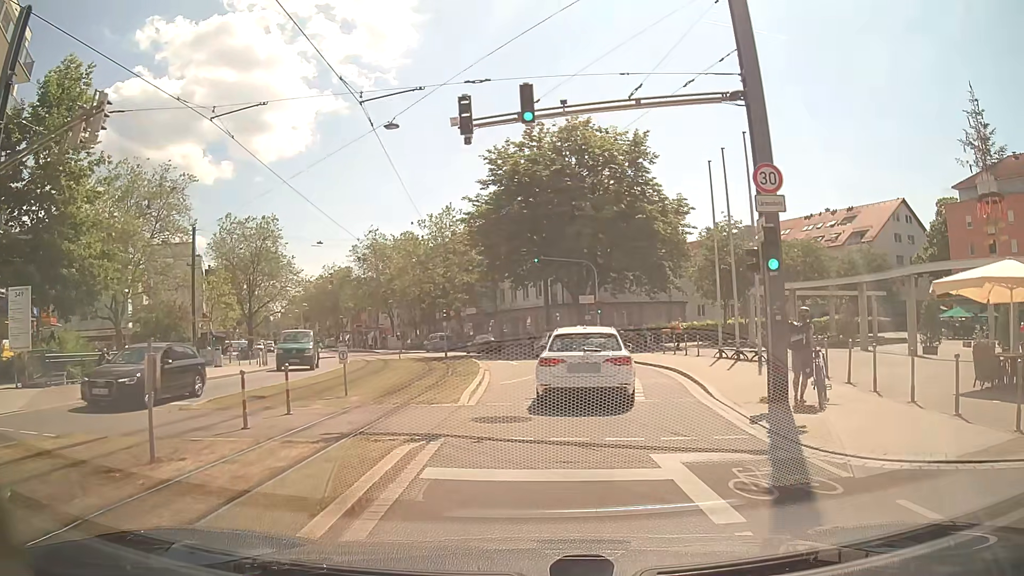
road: tertiary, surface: asphalt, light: Day
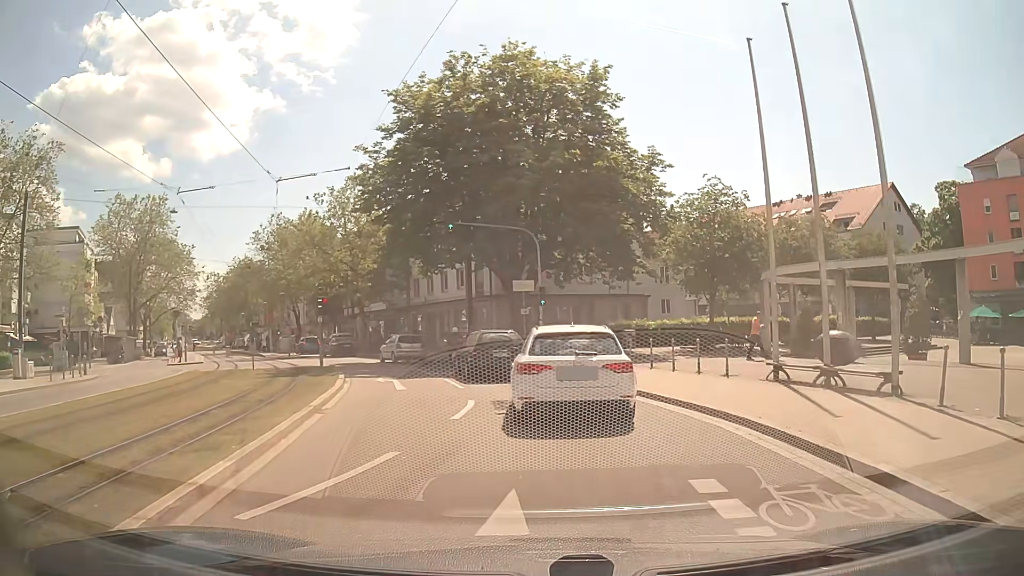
(+0.4, +13.5) m; +7°
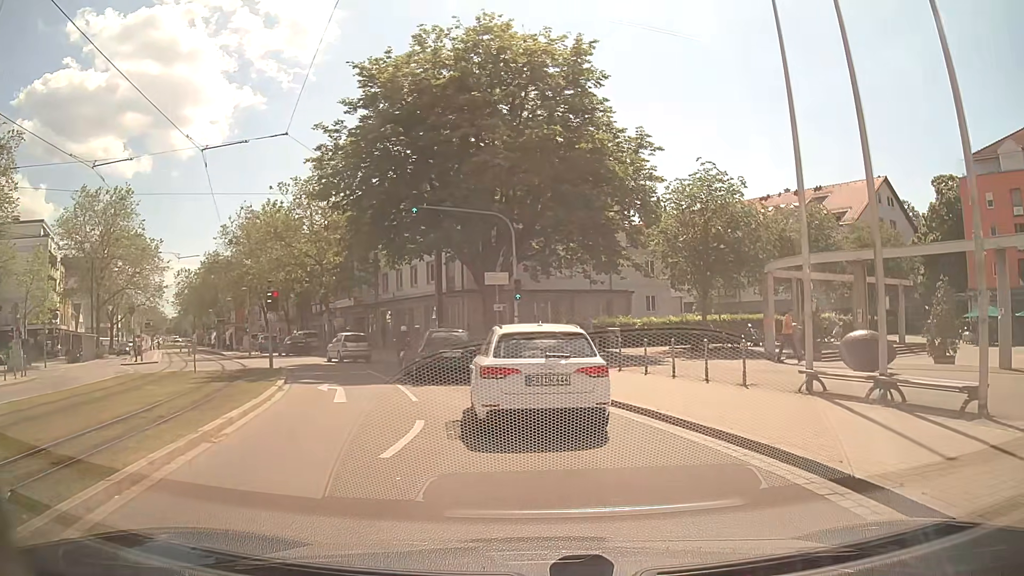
(0.0, +3.3) m; 0°
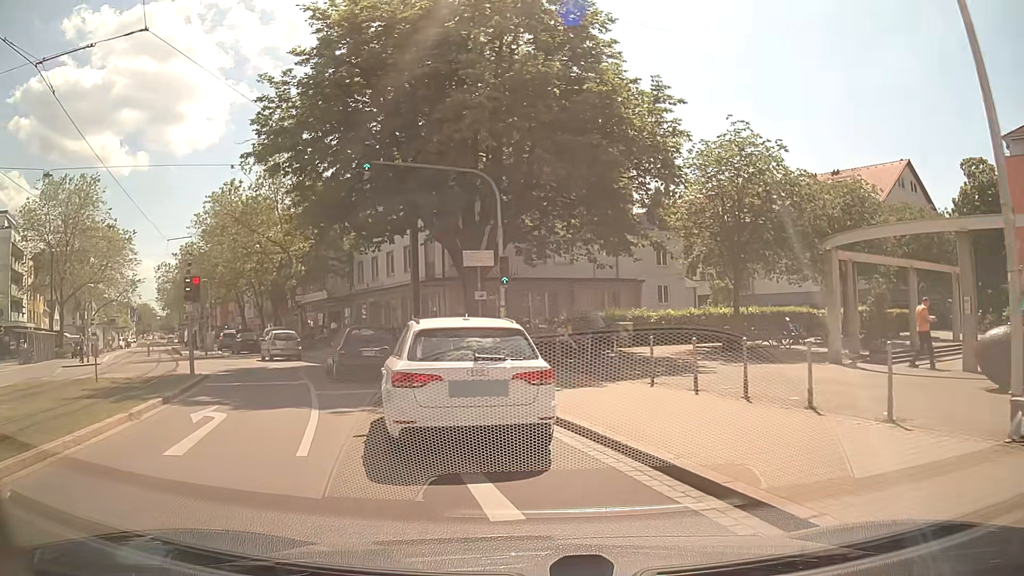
(+0.1, +6.3) m; -1°
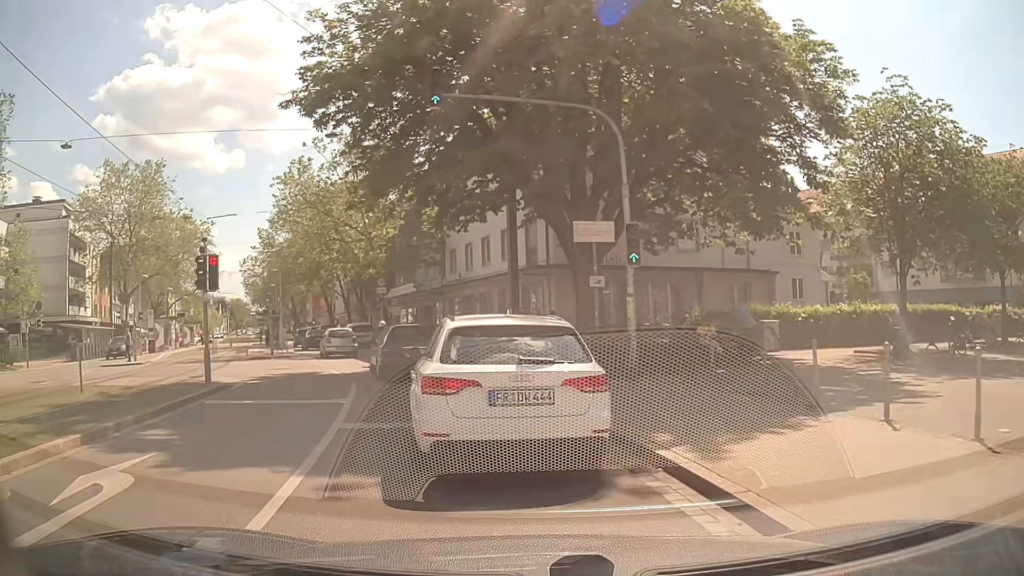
(-0.4, +5.4) m; -9°
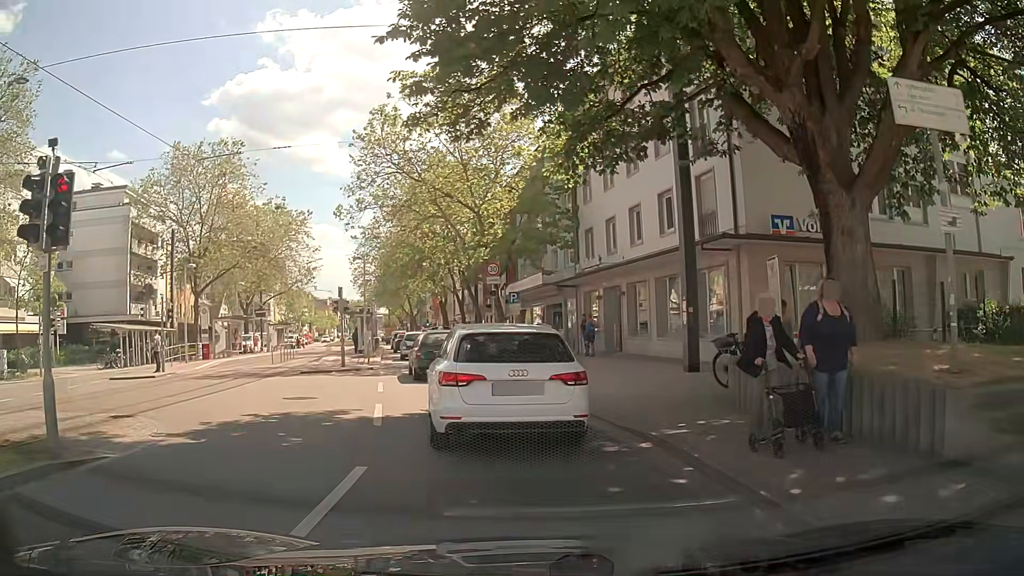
(-1.1, +9.9) m; -11°
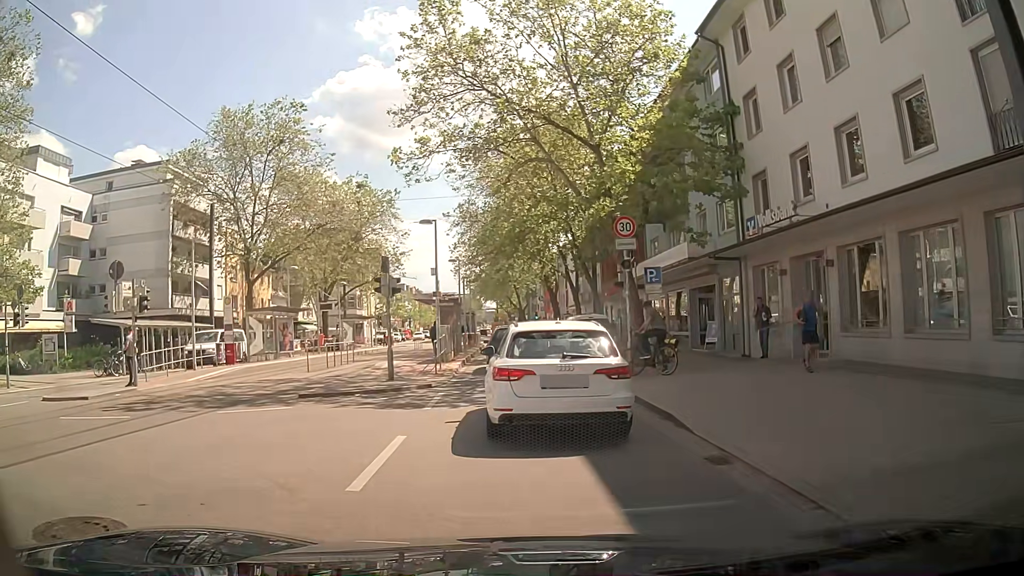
(-0.7, +10.3) m; -9°
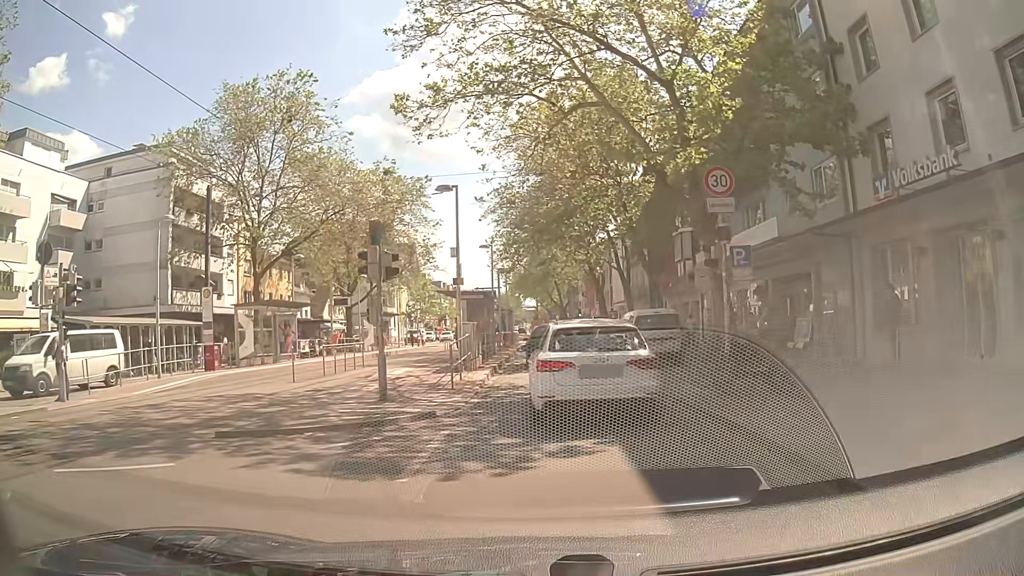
(-0.1, +5.7) m; -2°
(0, +10) (0, +20) (0, +30) (0, +40) (0, +50) (0, +60) (-1, +70) (-2, +80) (-3, +90) (-3, +100) m
